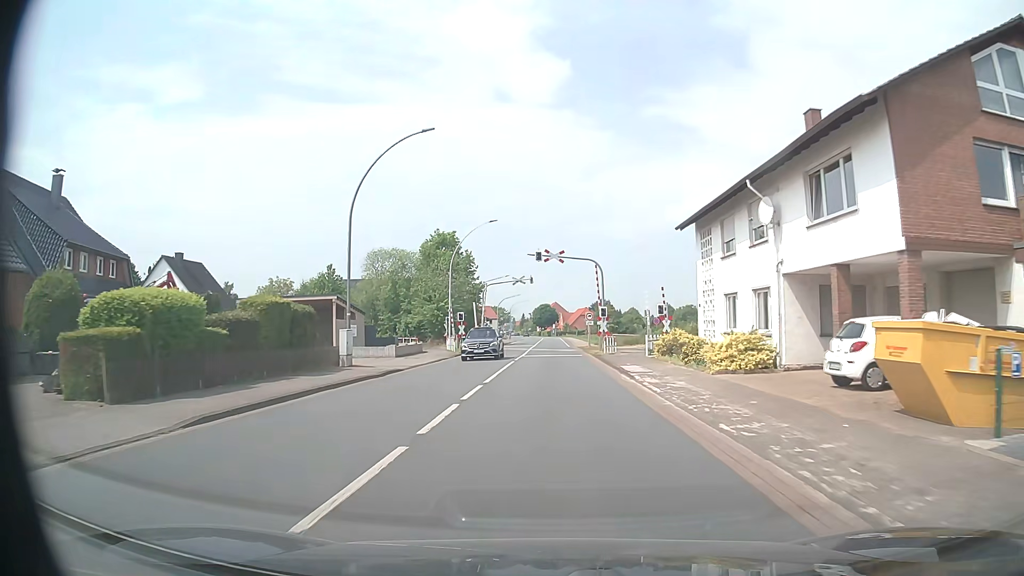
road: primary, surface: asphalt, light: Day
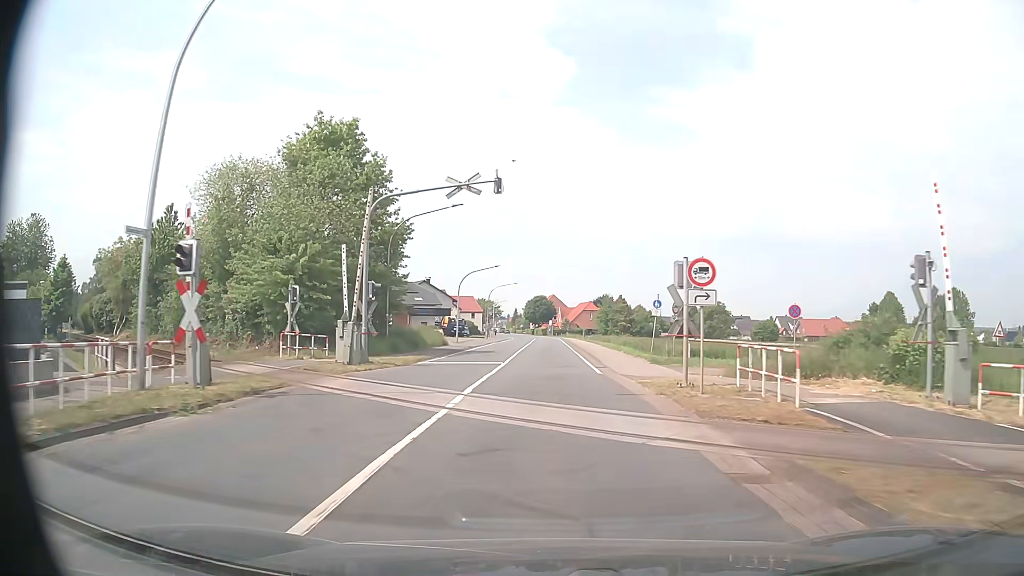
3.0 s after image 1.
(-0.1, +40.3) m; 0°
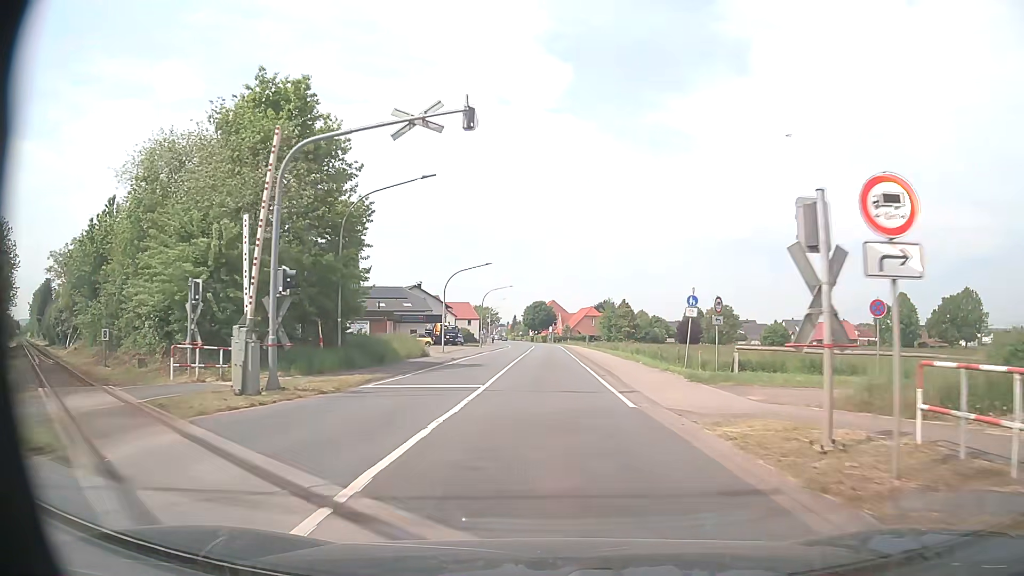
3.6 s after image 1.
(0.0, +8.1) m; 0°
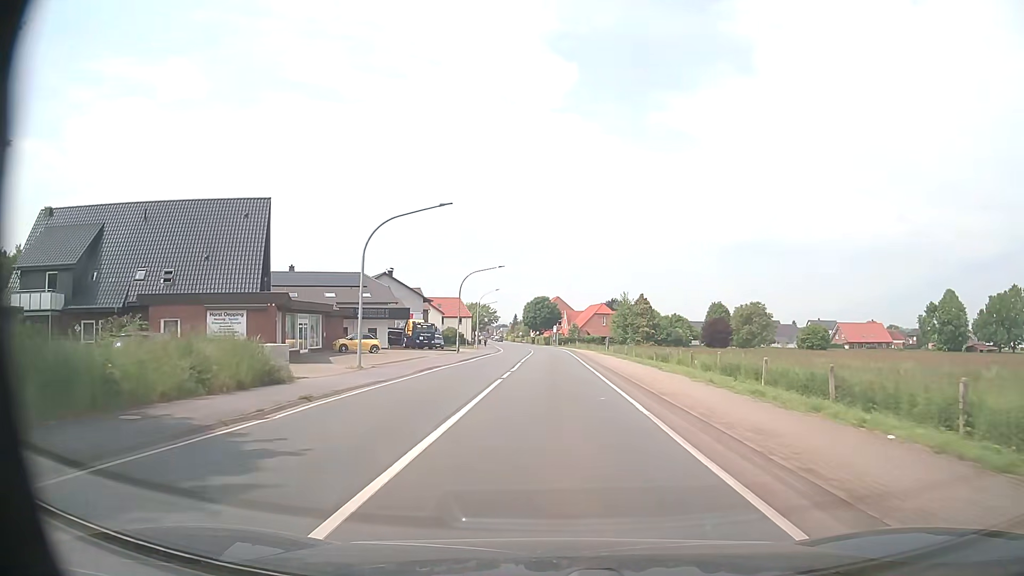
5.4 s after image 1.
(-0.1, +24.1) m; 0°
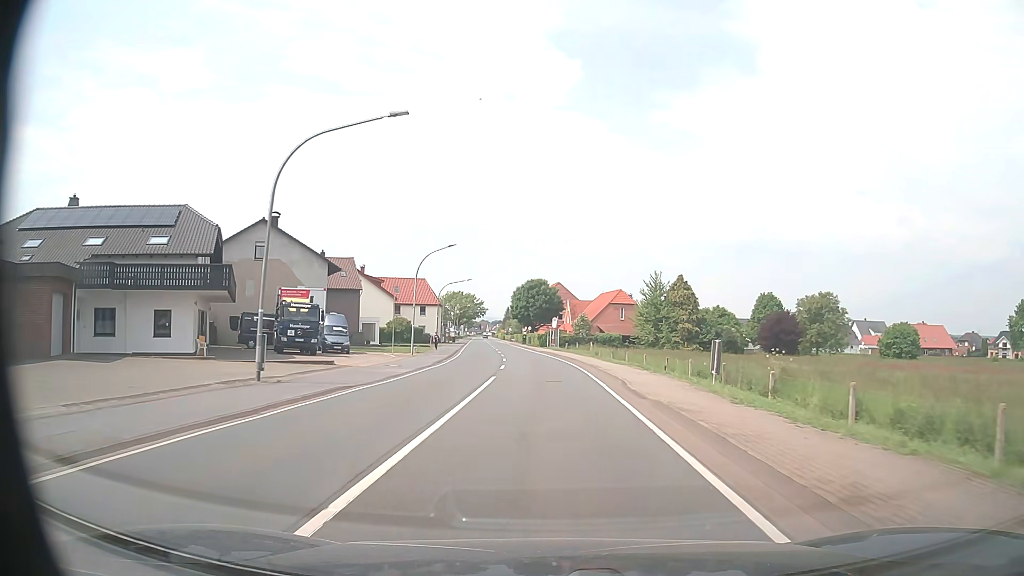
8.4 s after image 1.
(+0.3, +40.3) m; 0°
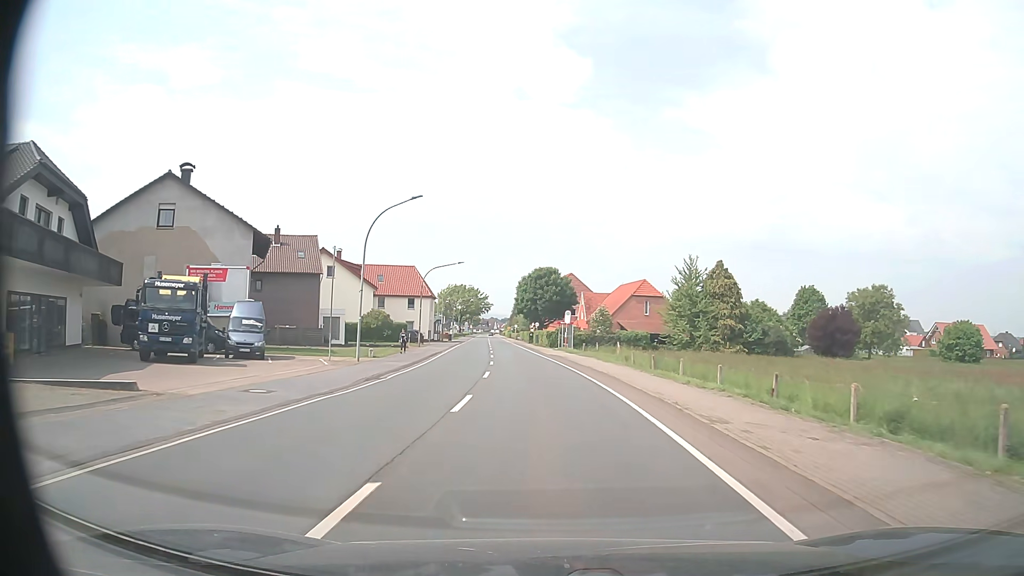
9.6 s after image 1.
(-0.1, +16.2) m; -1°
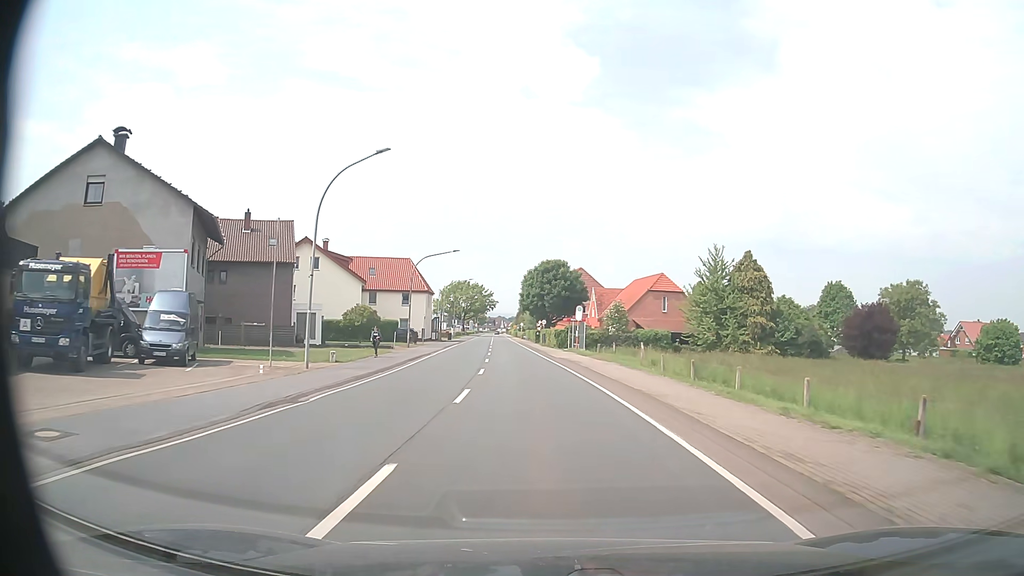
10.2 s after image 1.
(-0.1, +8.1) m; -1°
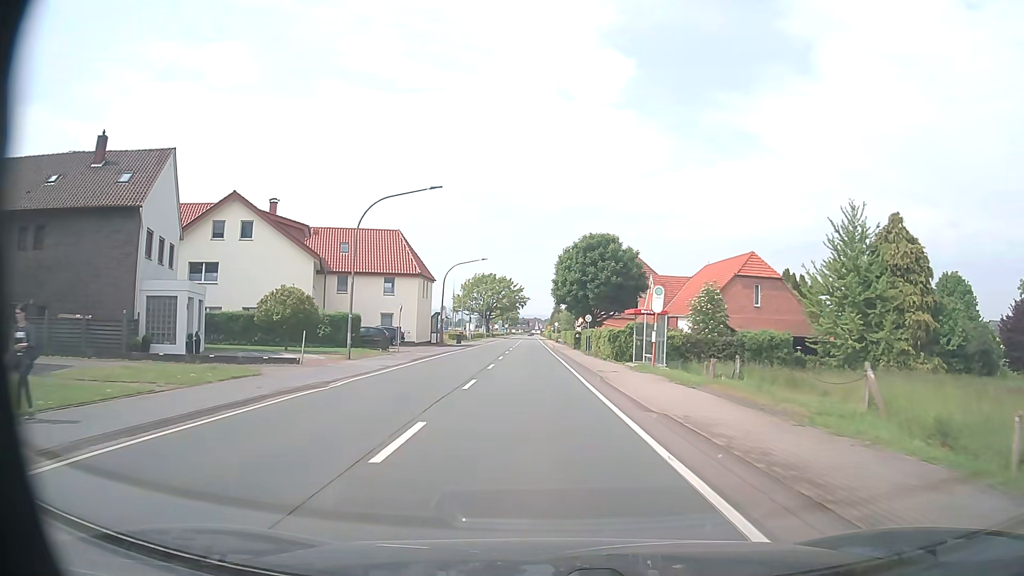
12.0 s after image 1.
(-0.6, +24.3) m; -3°
(0, +10) (0, +20) (-1, +30) (-1, +40) (-1, +50) (-2, +60) (-2, +70) (-2, +80) (-2, +90) (-3, +100) m
